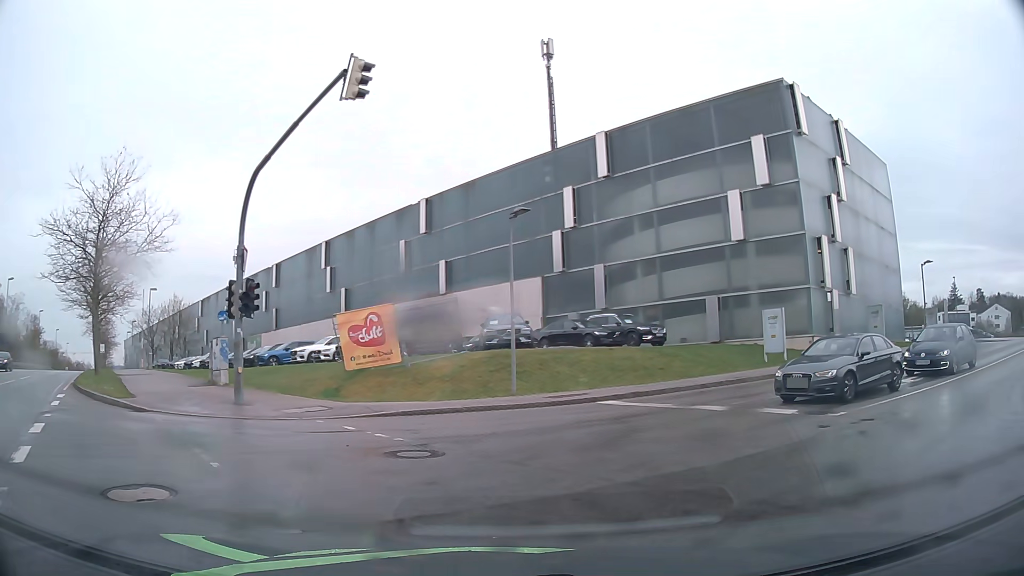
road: secondary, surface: asphalt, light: Day
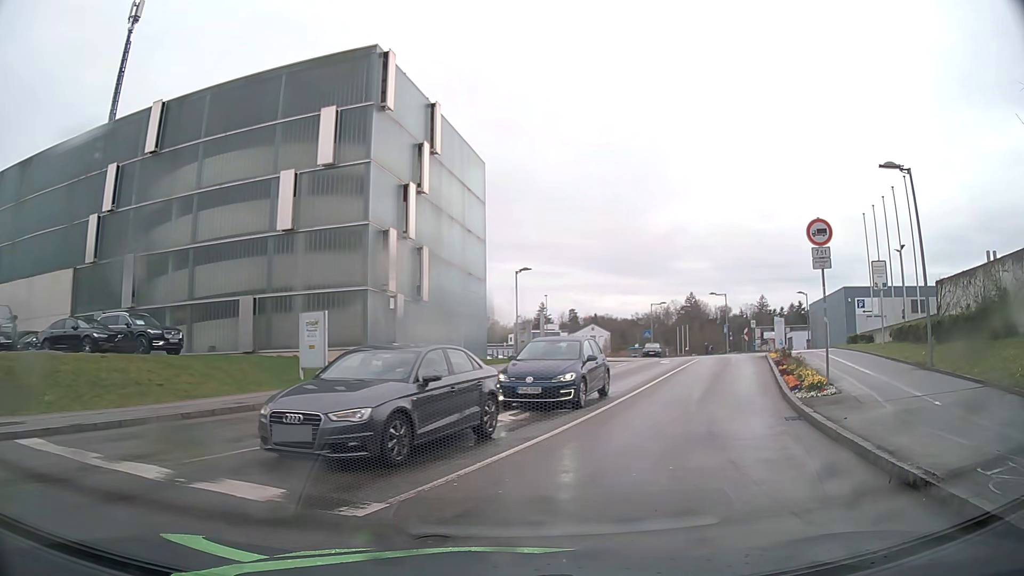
(+2.4, +6.4) m; +36°
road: residential
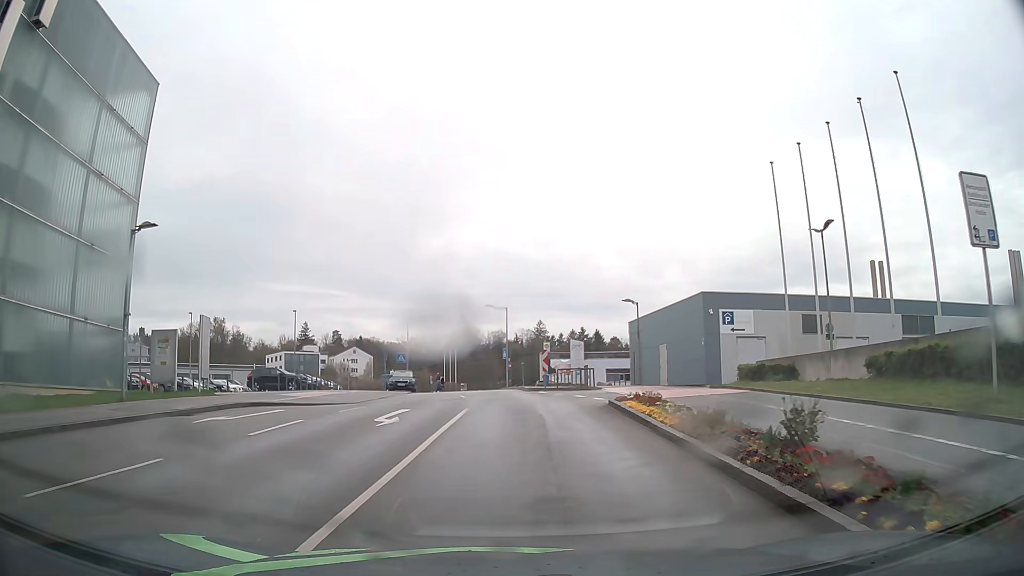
(+5.1, +18.6) m; +20°
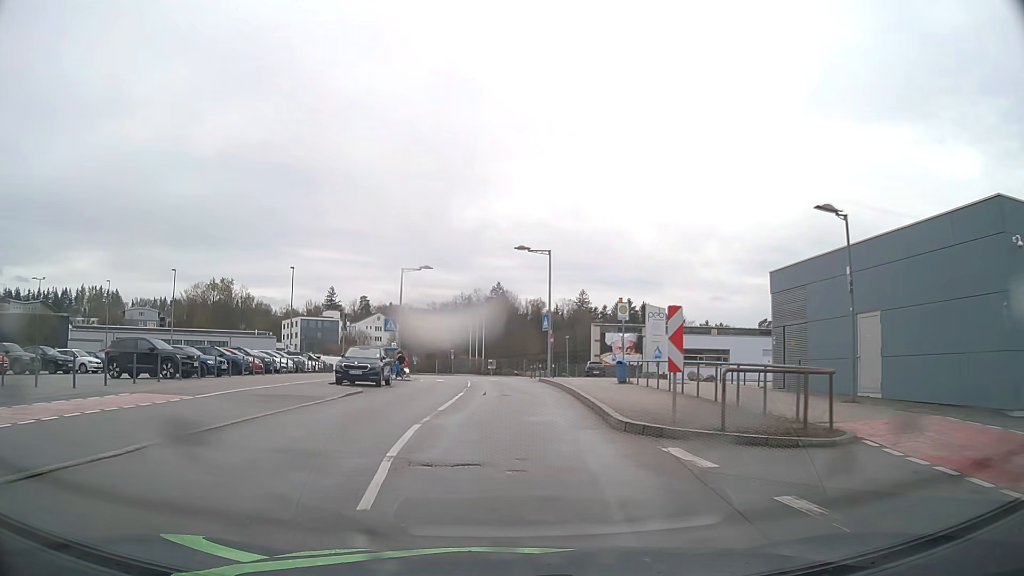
(+0.1, +21.5) m; -3°
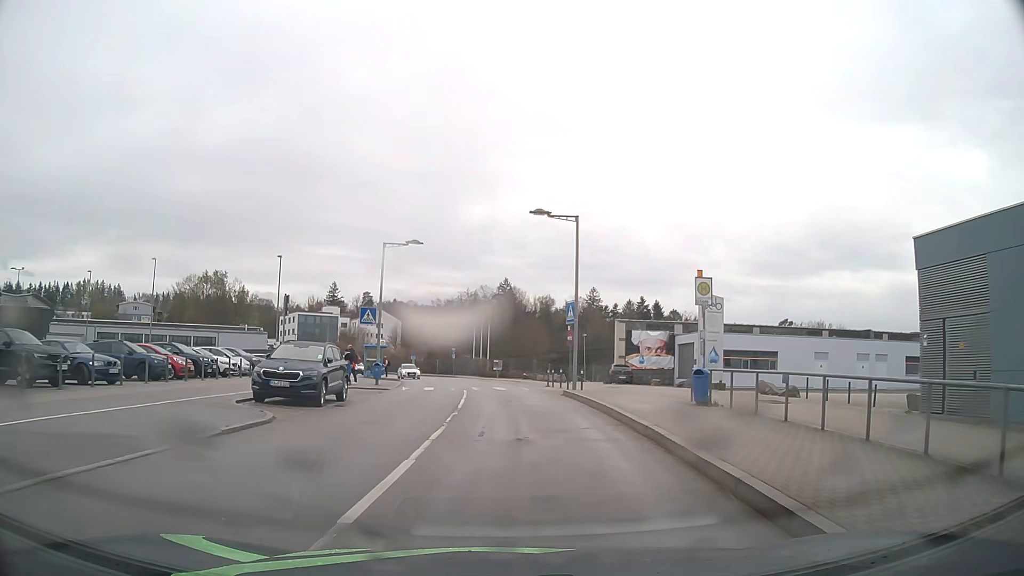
(-0.2, +9.6) m; -1°
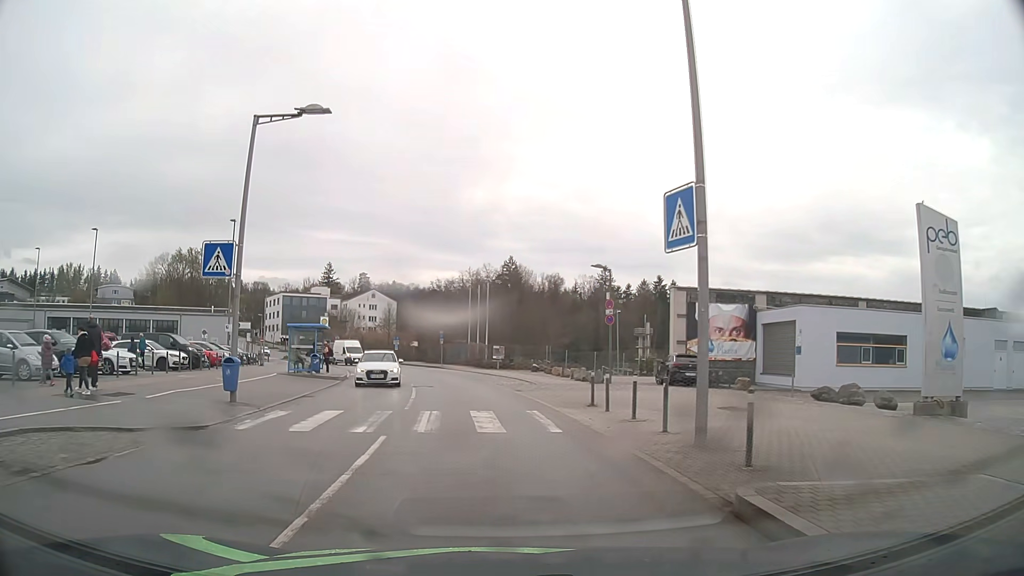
(+0.4, +18.2) m; 0°
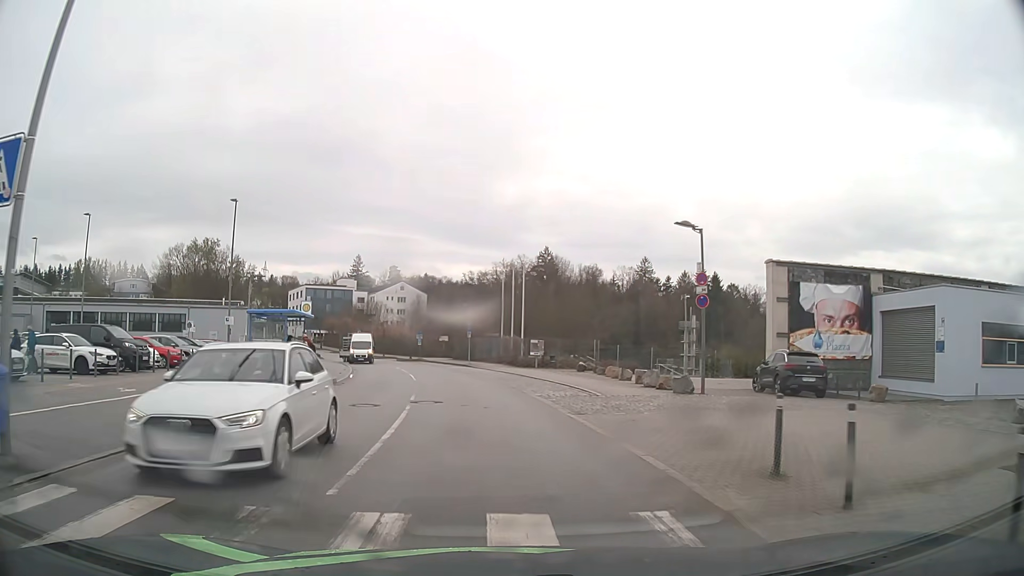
(-0.3, +9.5) m; -3°
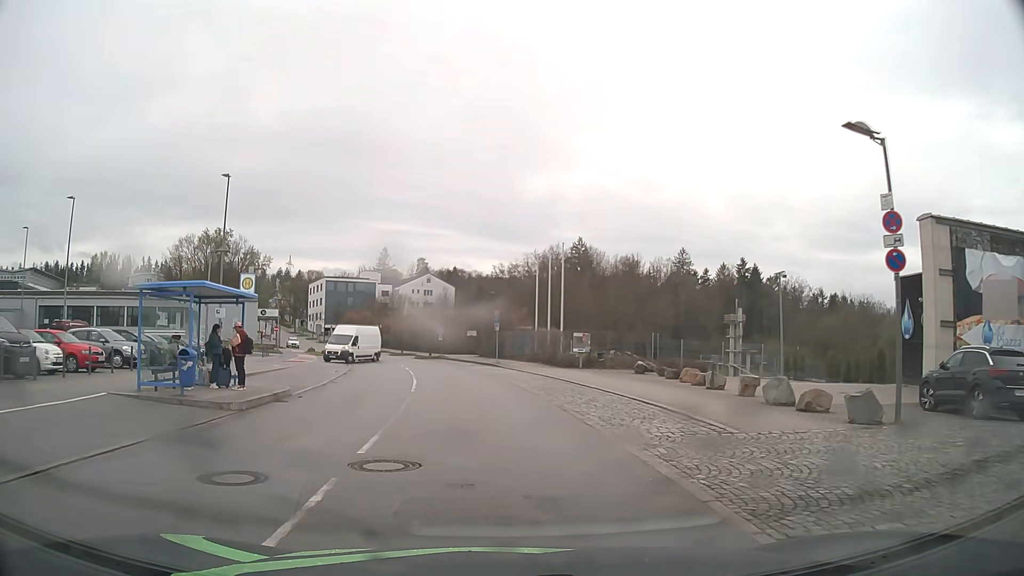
(-0.2, +9.6) m; -2°
(0, +10) (-1, +20) (-2, +30) (-4, +40) (-7, +49) (-9, +59) (-13, +69) (-16, +78) (-20, +87) (-24, +96) m
